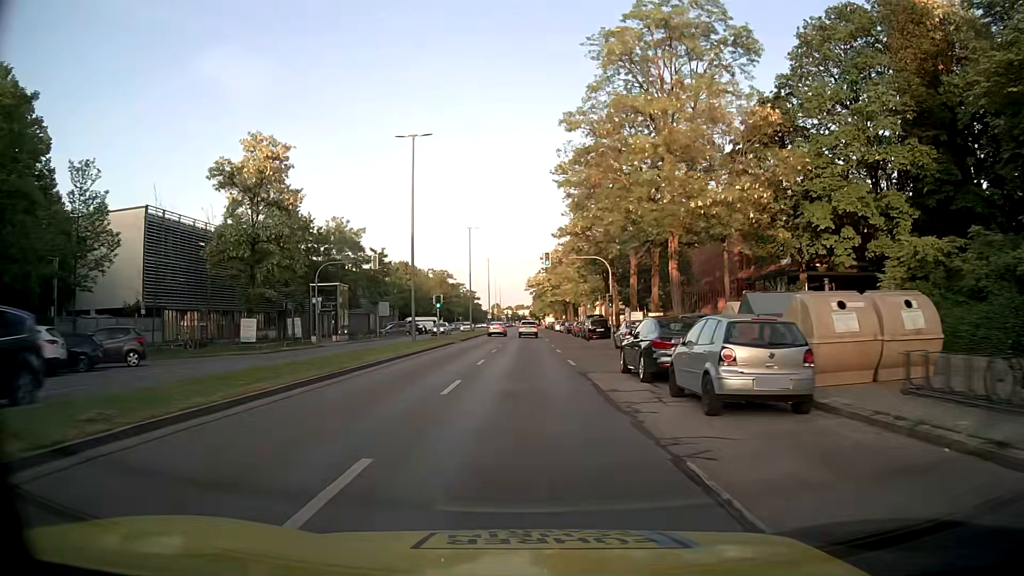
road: secondary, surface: asphalt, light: Day
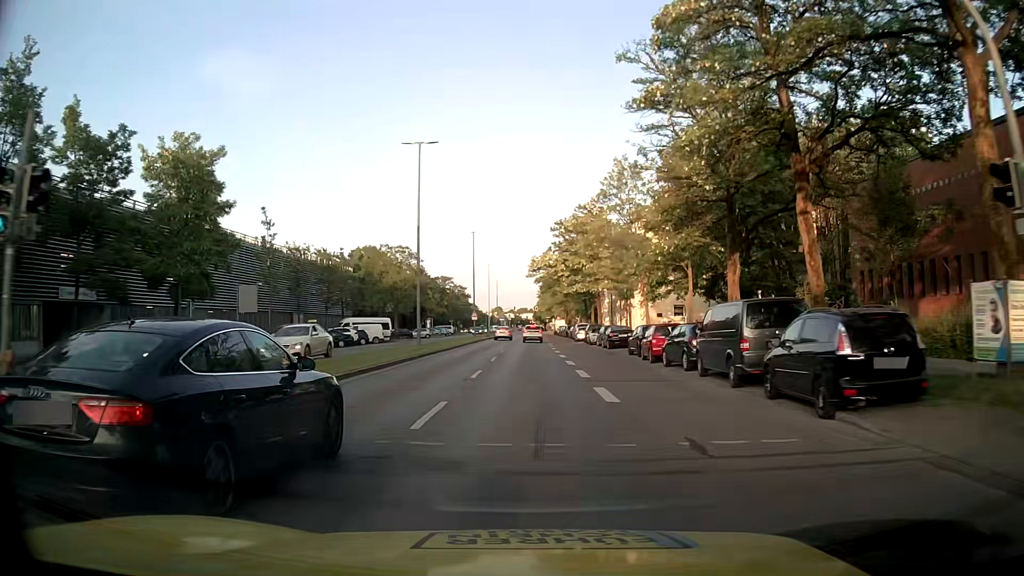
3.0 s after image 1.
(+0.2, +39.5) m; 0°
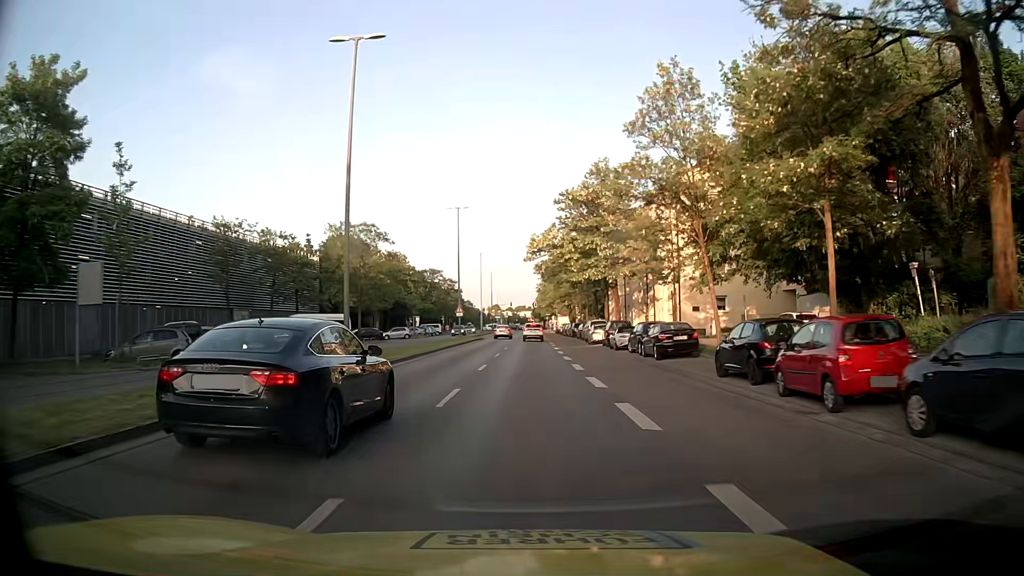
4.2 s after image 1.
(+0.1, +15.8) m; +1°
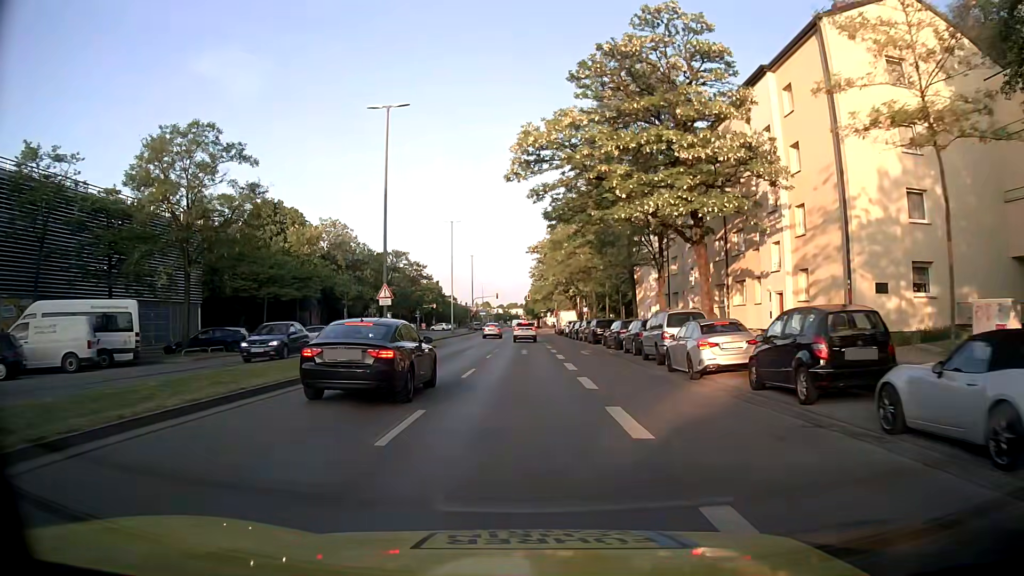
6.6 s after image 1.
(+0.1, +30.6) m; 0°
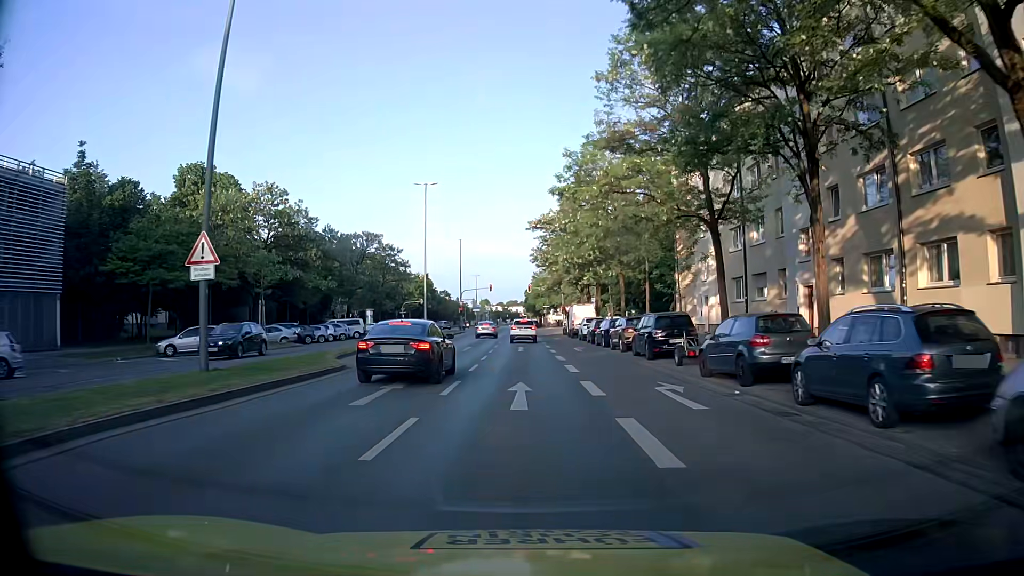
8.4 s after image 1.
(+0.1, +19.6) m; 0°
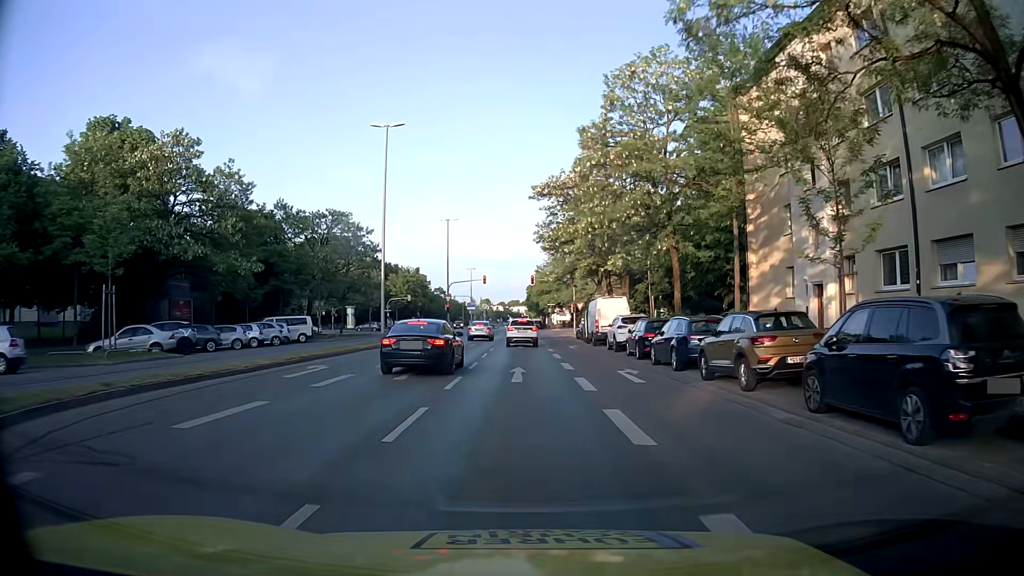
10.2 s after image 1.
(0.0, +16.7) m; 0°
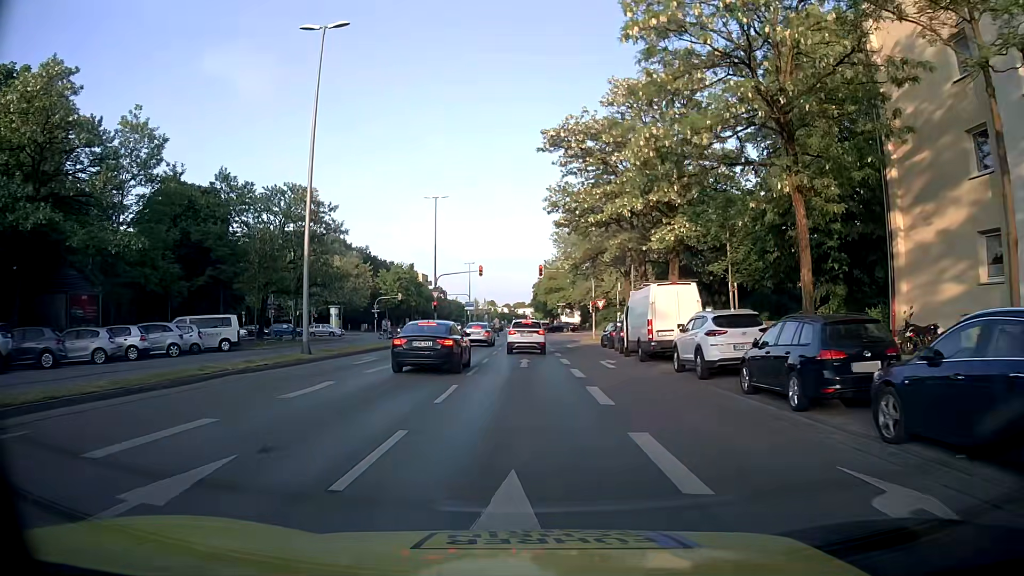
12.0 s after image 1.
(-0.2, +14.1) m; -1°
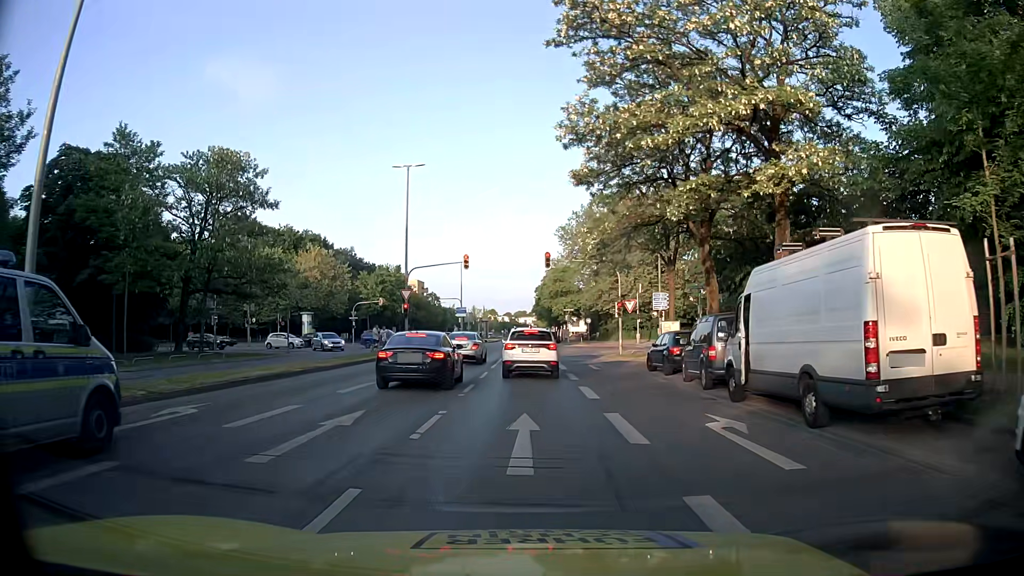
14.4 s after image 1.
(0.0, +14.6) m; 0°
(0, +10) (0, +20) (0, +30) (0, +40) (0, +50) (0, +60) (0, +70) (0, +80) (0, +90) (0, +100) m
